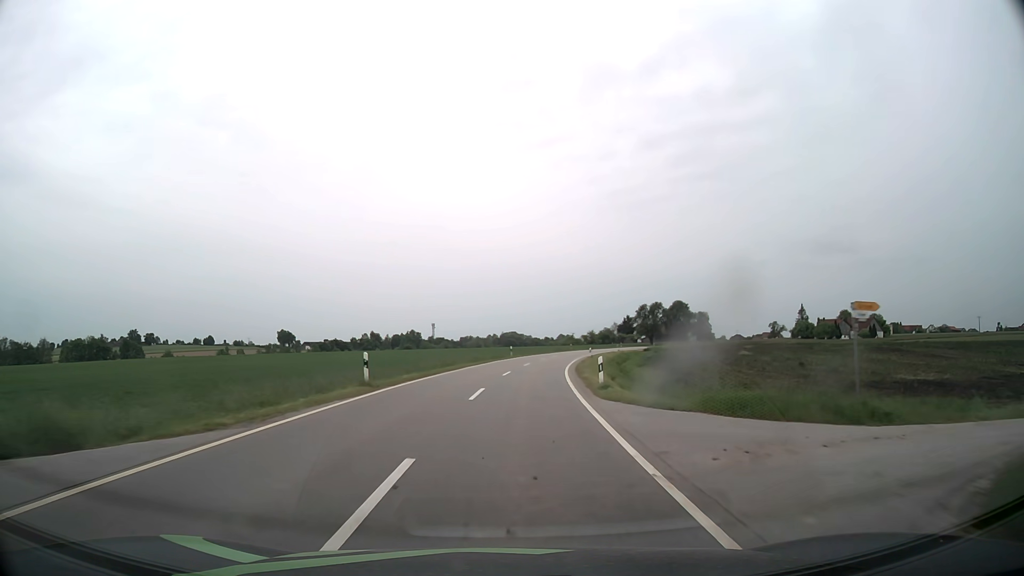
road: tertiary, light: Day
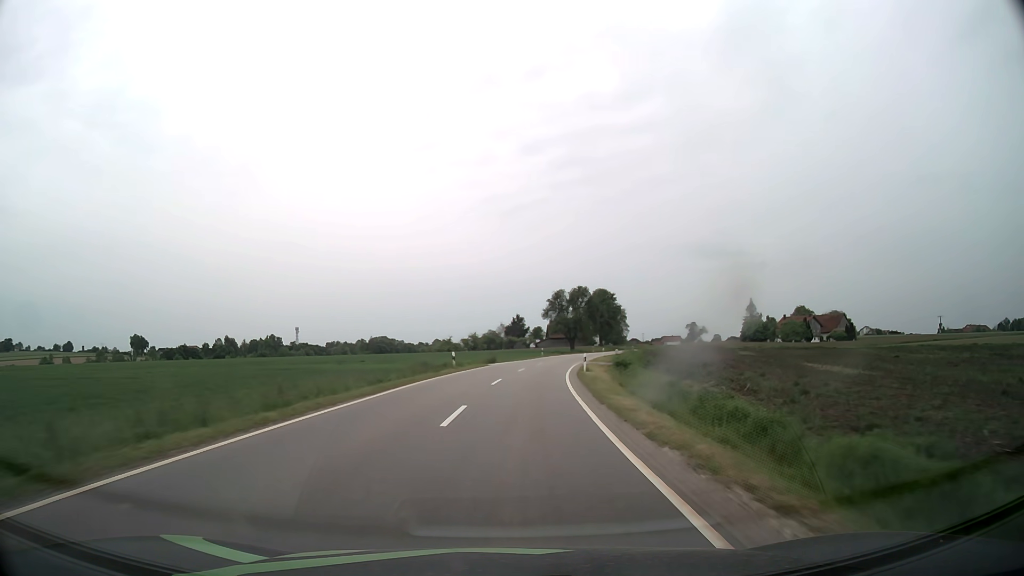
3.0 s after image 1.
(+5.9, +65.1) m; +10°
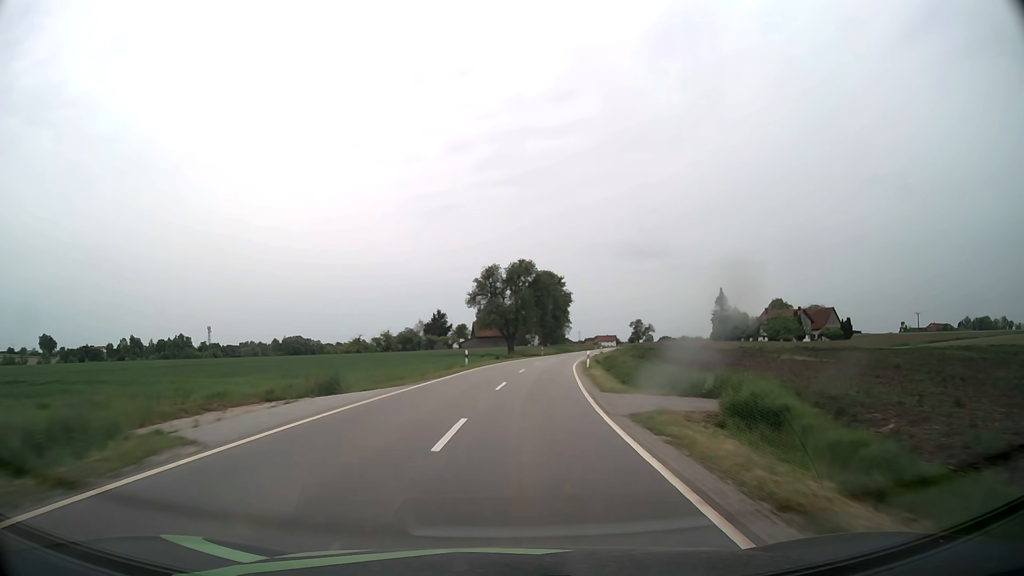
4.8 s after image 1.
(+2.1, +39.0) m; +6°
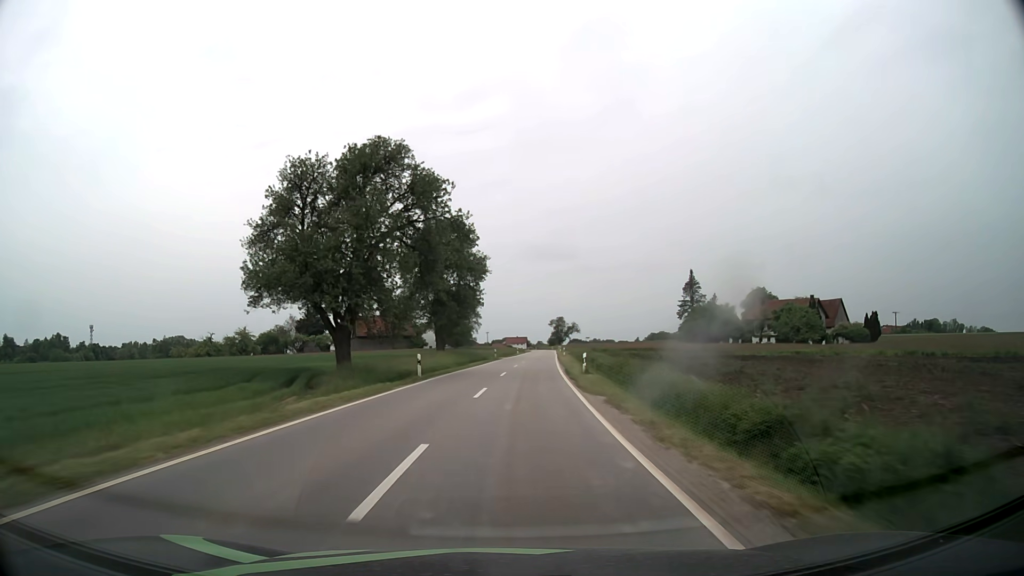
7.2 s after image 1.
(+3.9, +51.7) m; +8°
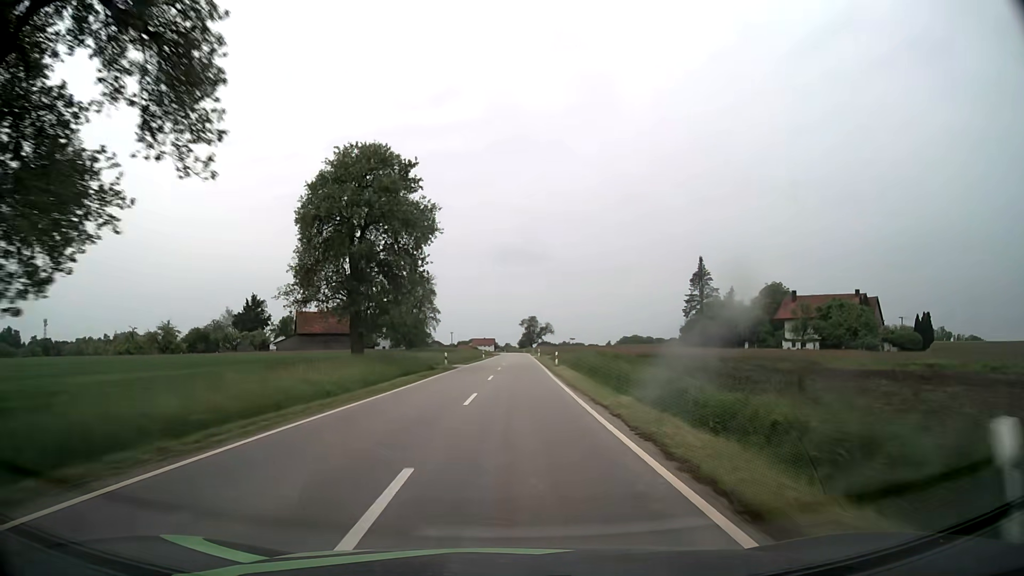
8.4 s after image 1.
(+0.7, +26.0) m; +3°
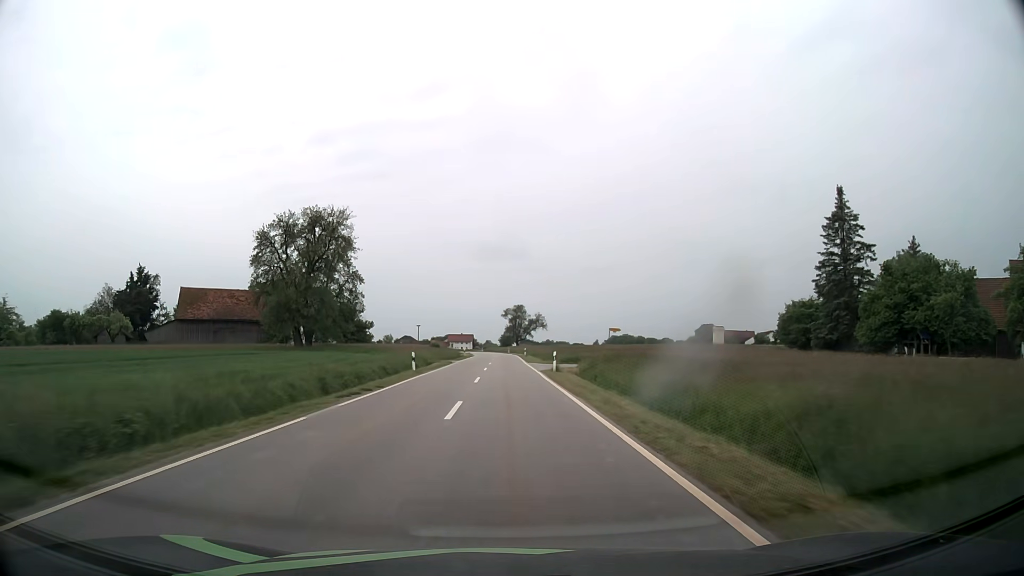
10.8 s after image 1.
(+0.8, +52.1) m; +2°
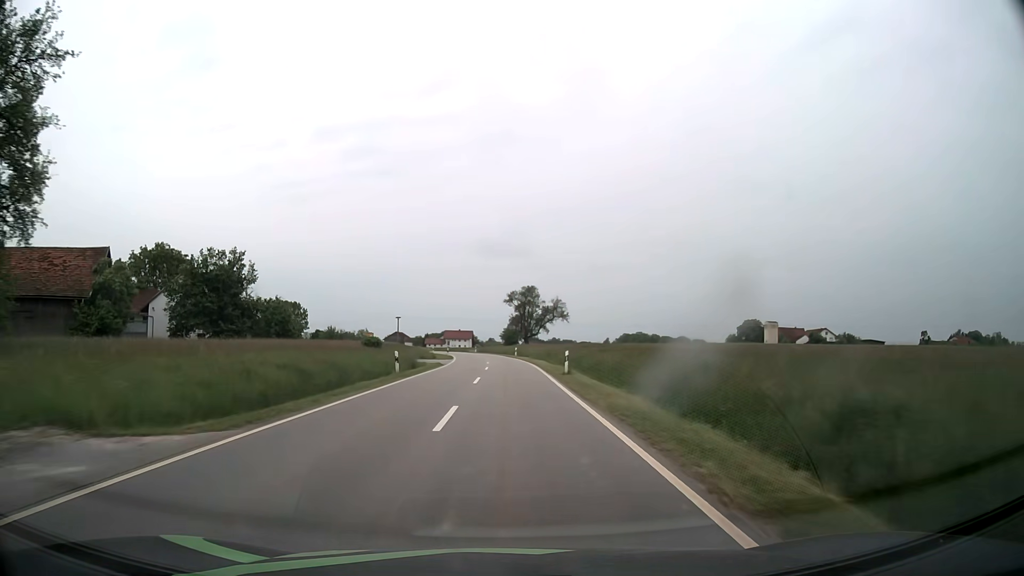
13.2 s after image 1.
(0.0, +50.8) m; 0°
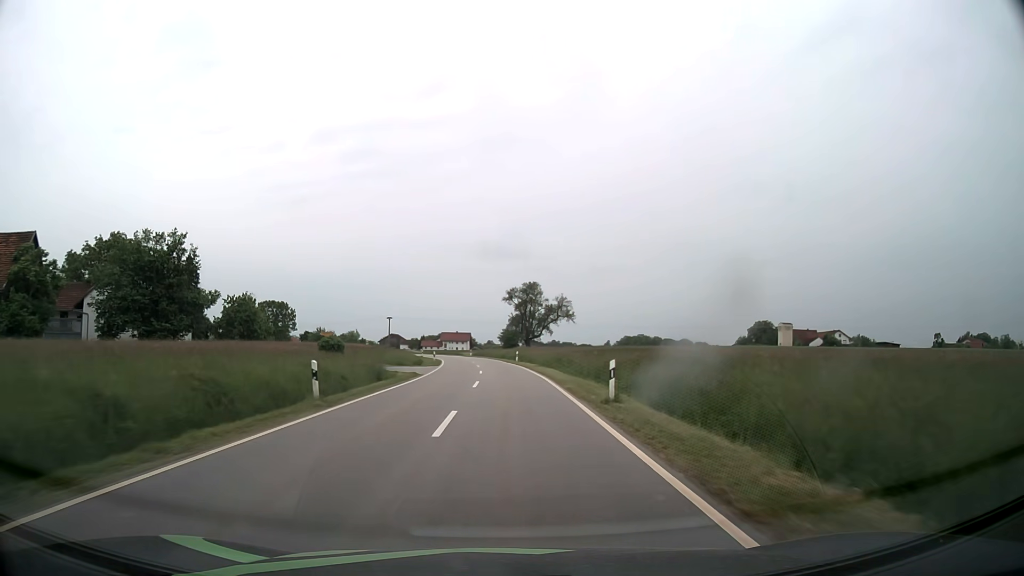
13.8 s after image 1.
(0.0, +12.3) m; 0°
(0, +10) (0, +20) (0, +30) (0, +40) (-1, +50) (-1, +60) (-2, +70) (-4, +80) (-5, +90) (-7, +99) m
